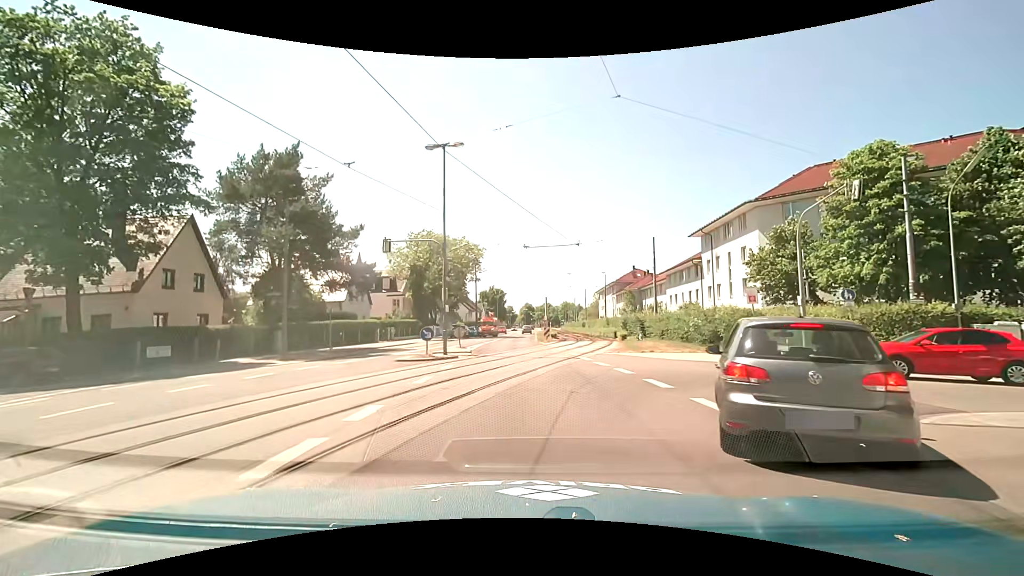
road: tertiary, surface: asphalt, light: Day
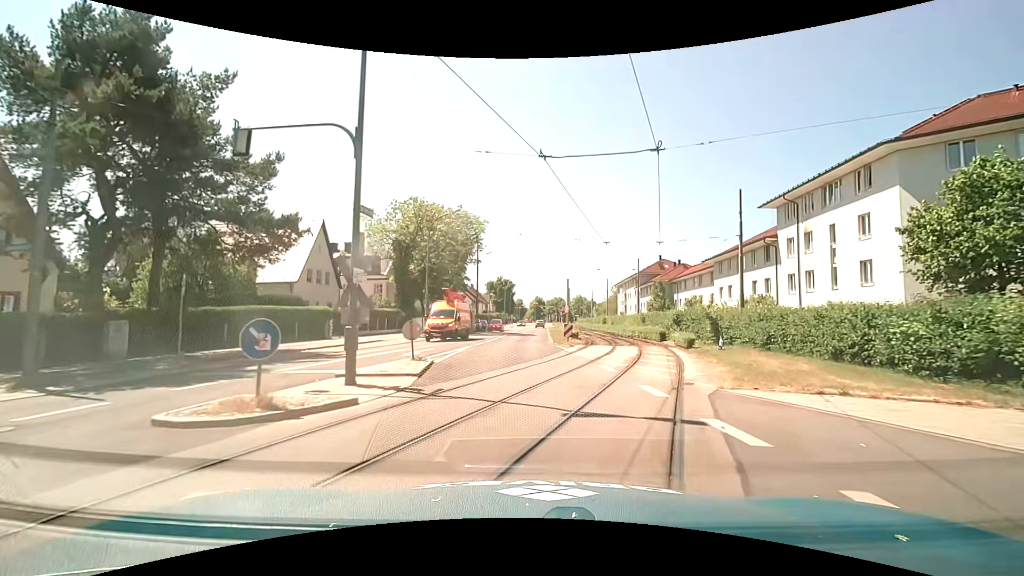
(0.0, +13.9) m; 0°
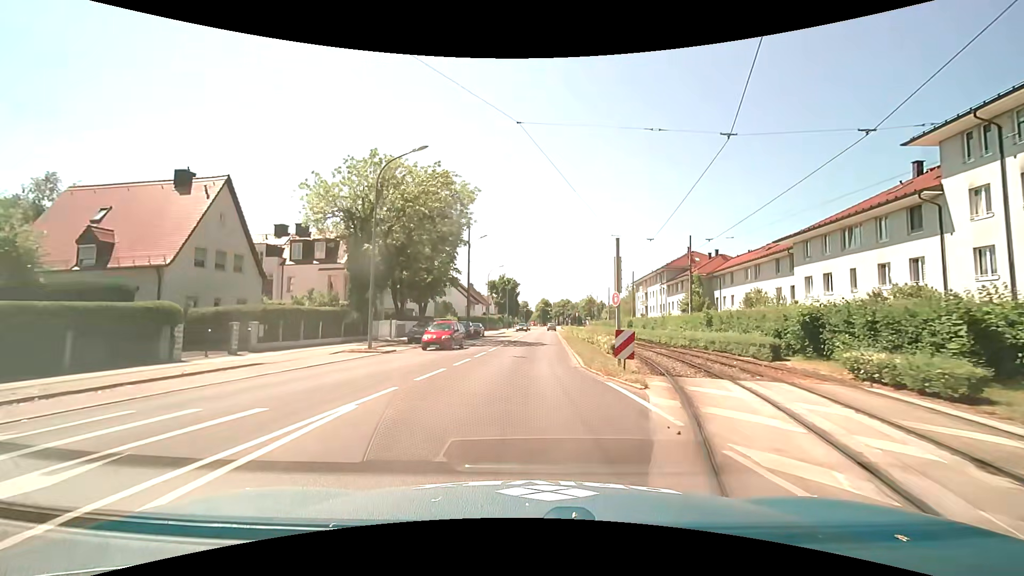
(-0.3, +15.6) m; -1°
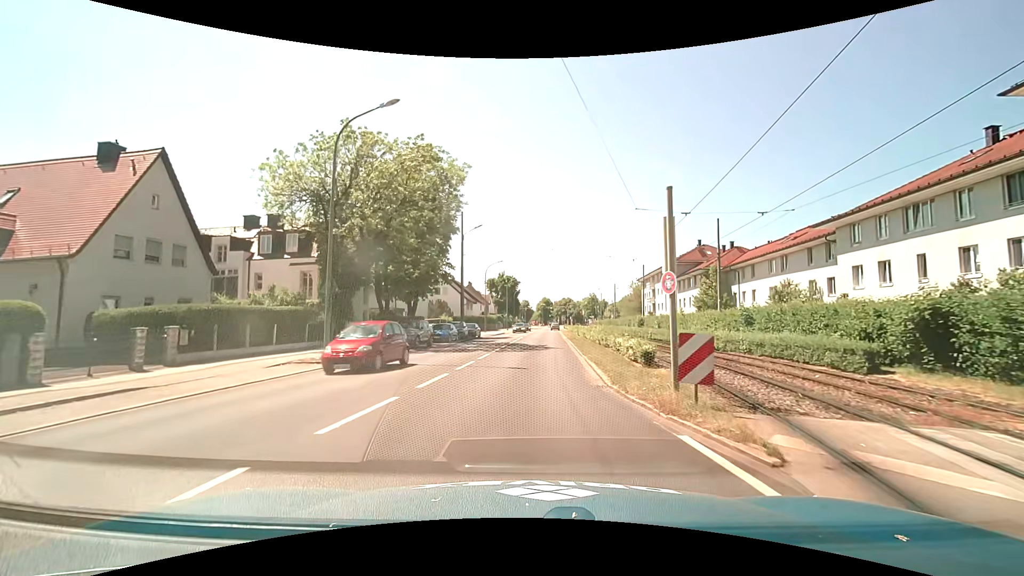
(0.0, +5.6) m; -1°
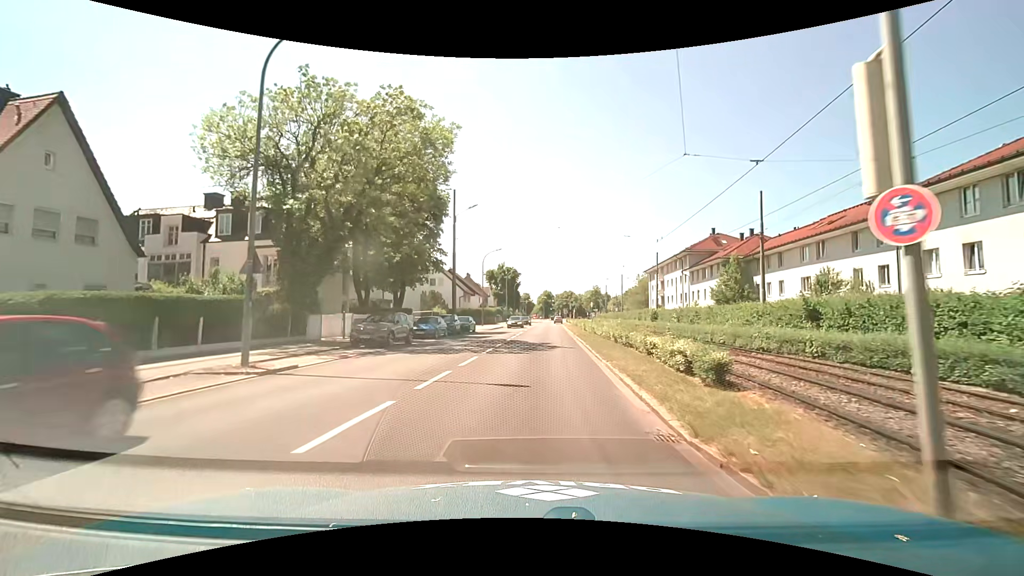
(0.0, +5.7) m; 0°
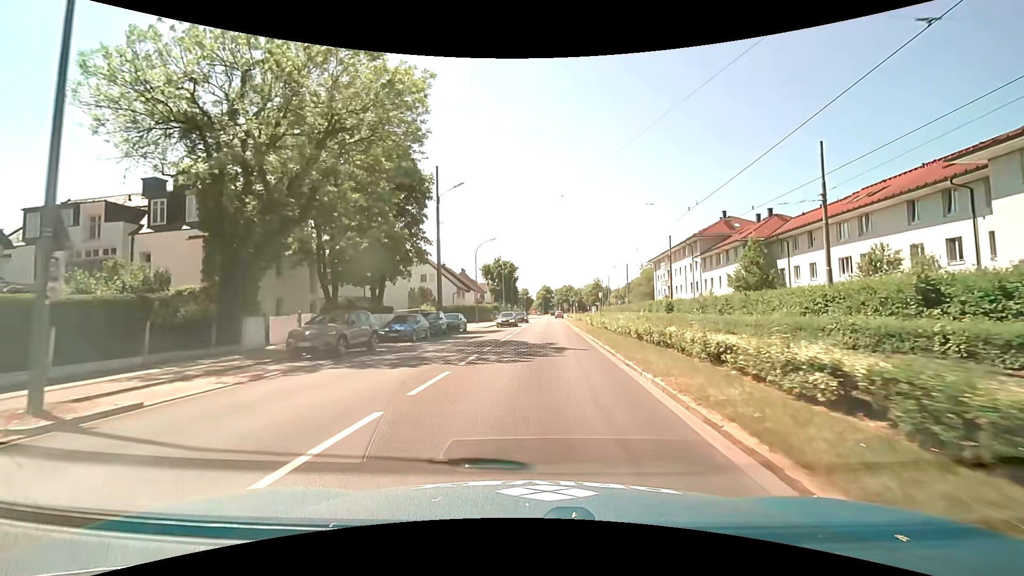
(0.0, +6.0) m; 0°
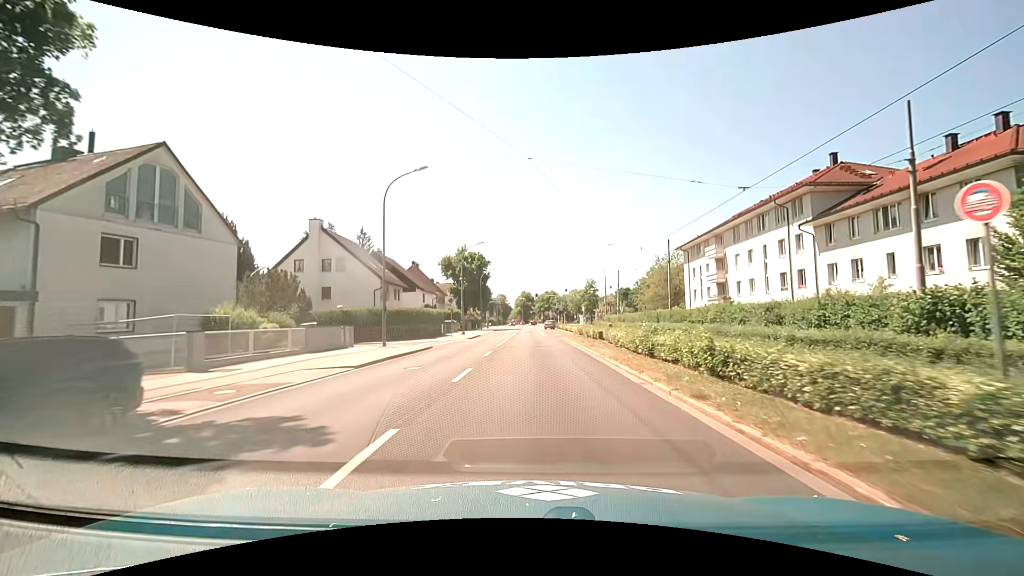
(+0.6, +32.2) m; +2°
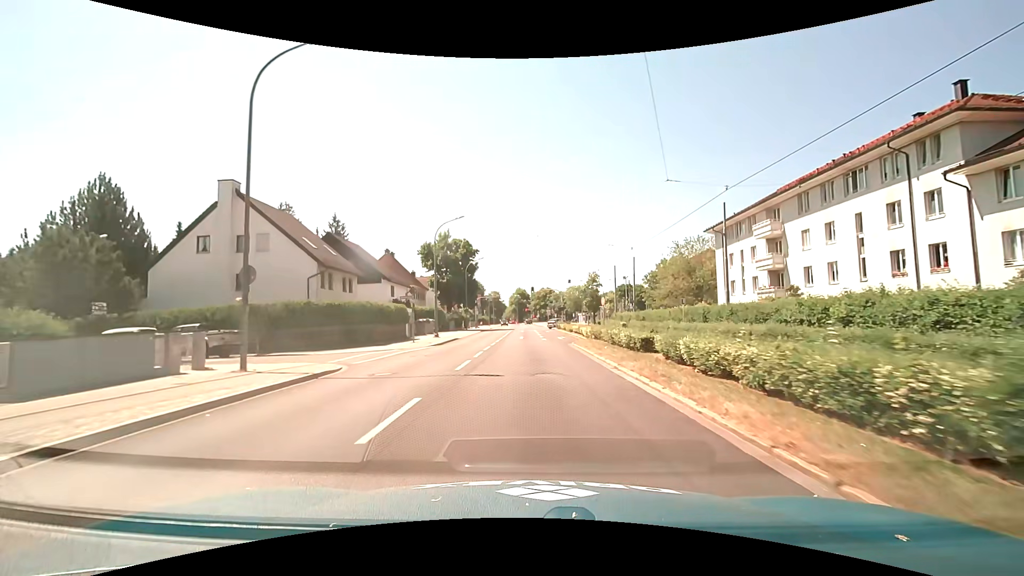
(+0.1, +13.6) m; 0°
(0, +10) (0, +20) (0, +30) (0, +40) (0, +50) (0, +60) (0, +70) (0, +80) (0, +90) (+1, +100) m
